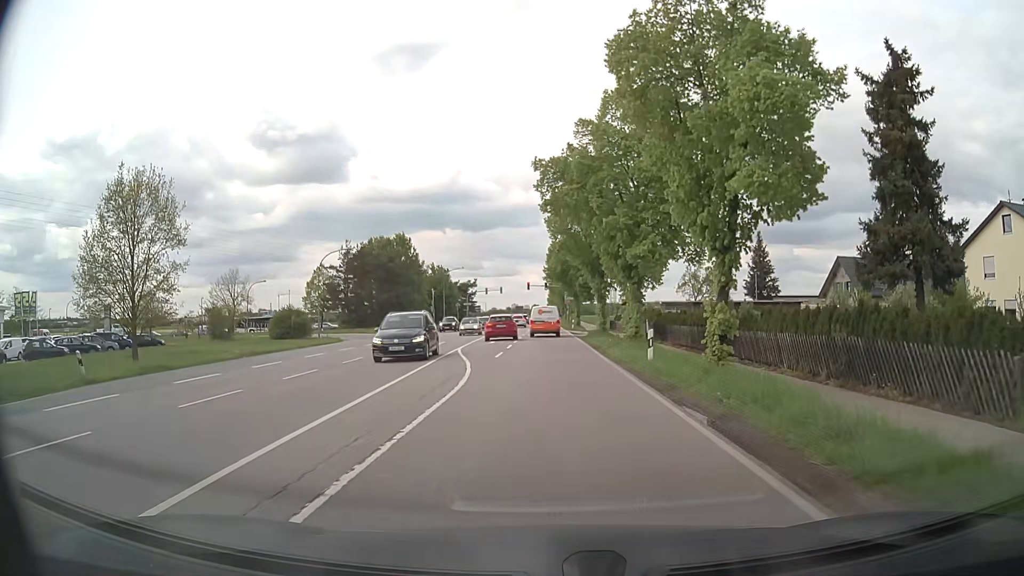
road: secondary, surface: asphalt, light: Day
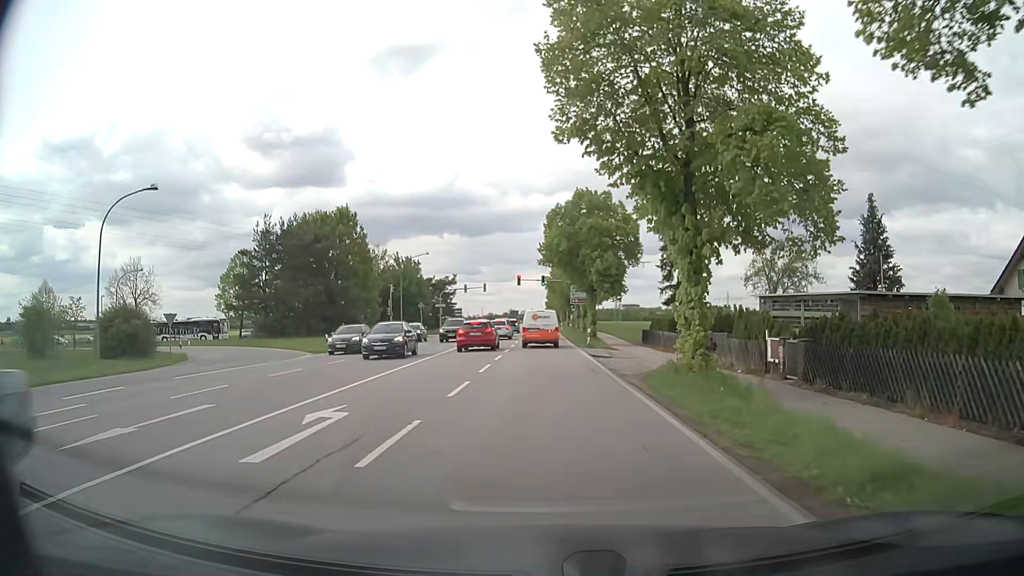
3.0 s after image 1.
(+0.4, +27.9) m; +1°
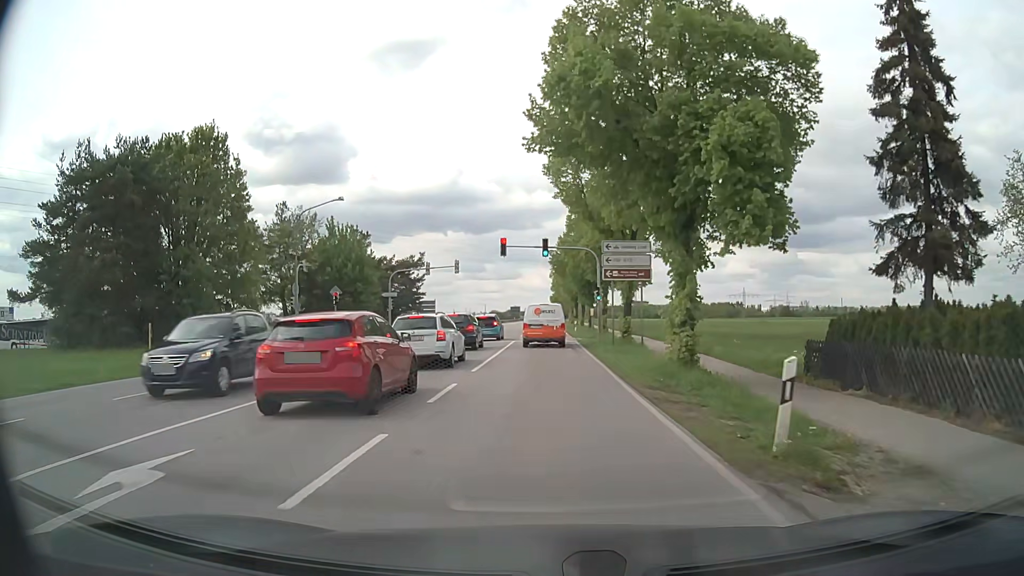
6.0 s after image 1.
(+0.2, +31.7) m; 0°
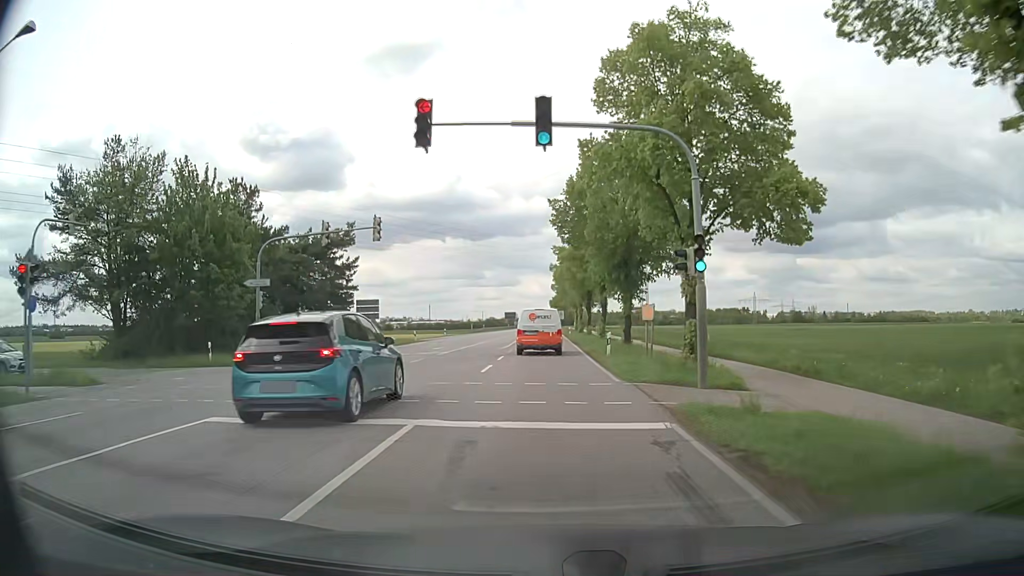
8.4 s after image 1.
(-0.2, +28.5) m; 0°
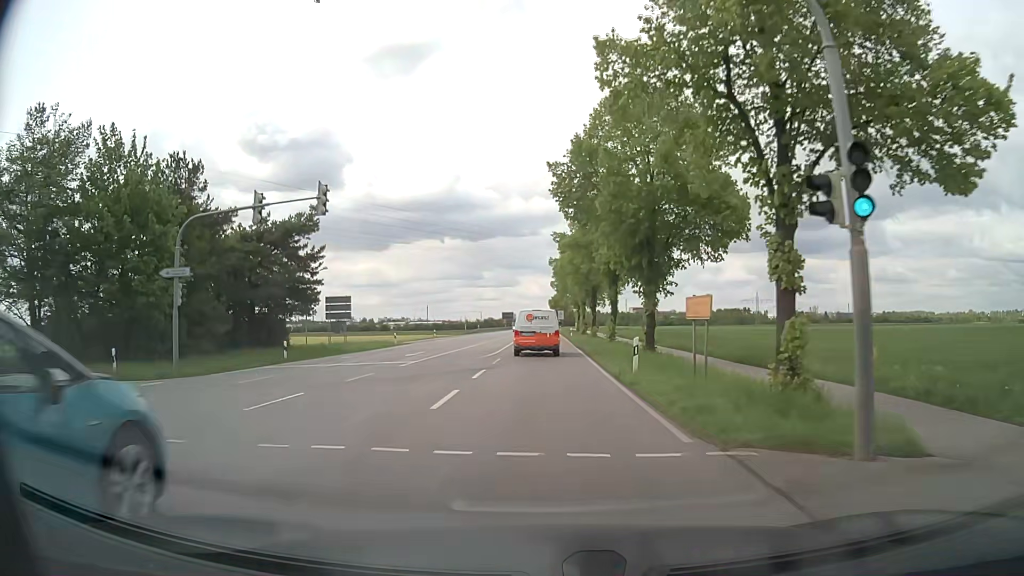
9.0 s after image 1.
(0.0, +7.9) m; +1°
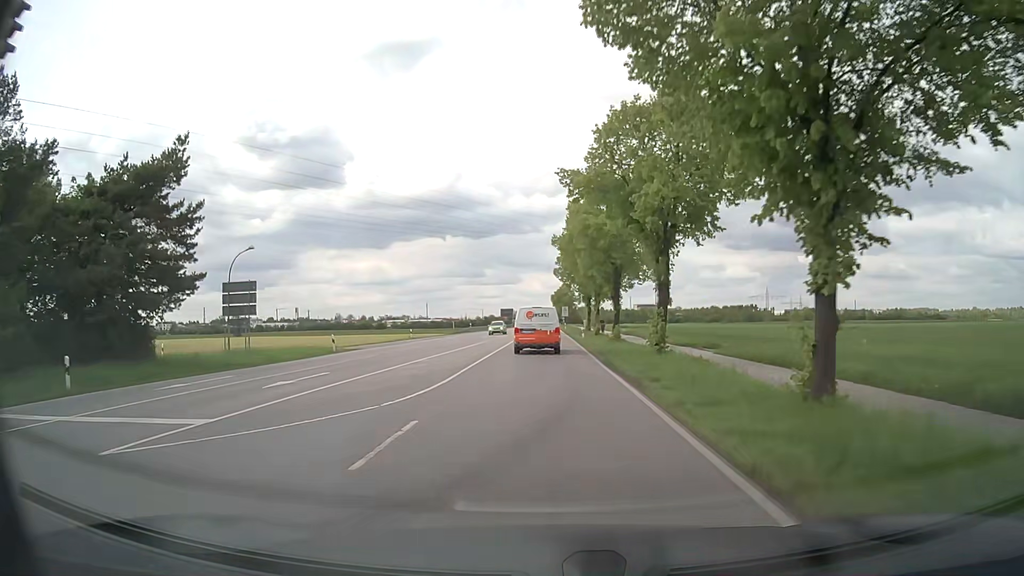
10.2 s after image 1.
(-0.2, +16.9) m; -1°
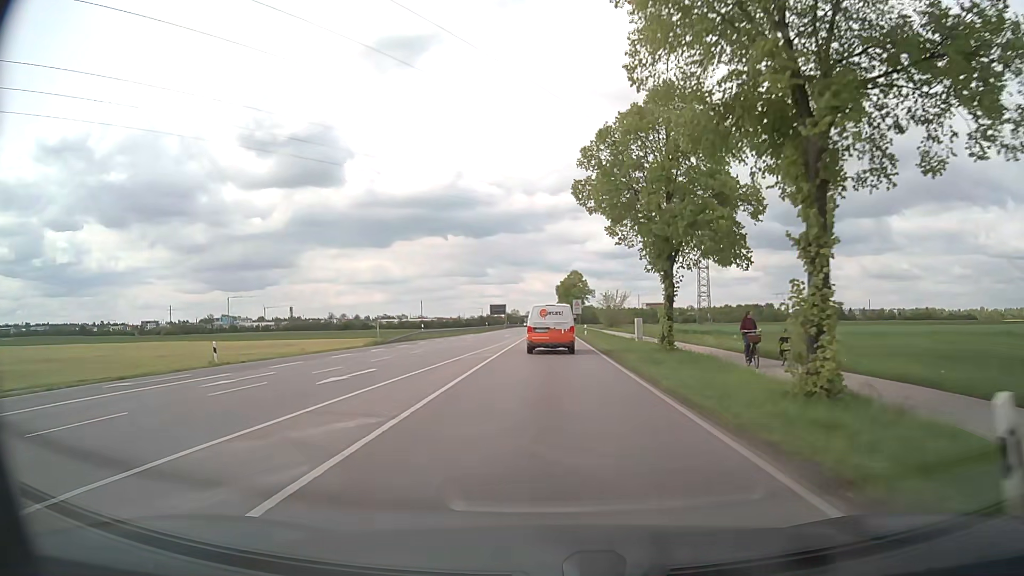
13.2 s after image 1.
(-0.3, +44.3) m; 0°
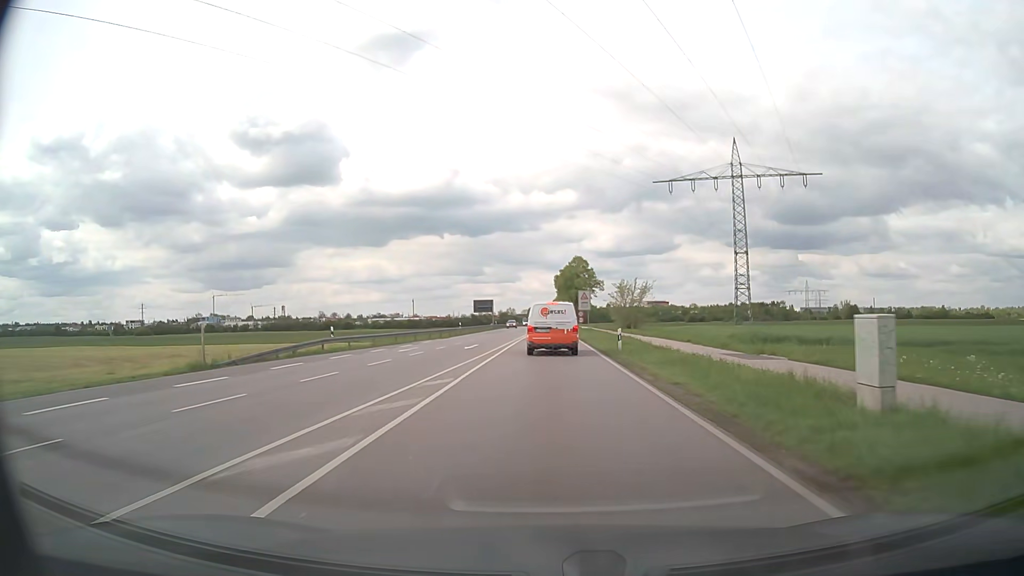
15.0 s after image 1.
(-0.1, +26.8) m; 0°
(0, +10) (0, +20) (0, +30) (0, +40) (0, +50) (0, +60) (0, +70) (0, +80) (0, +90) (0, +100) m
